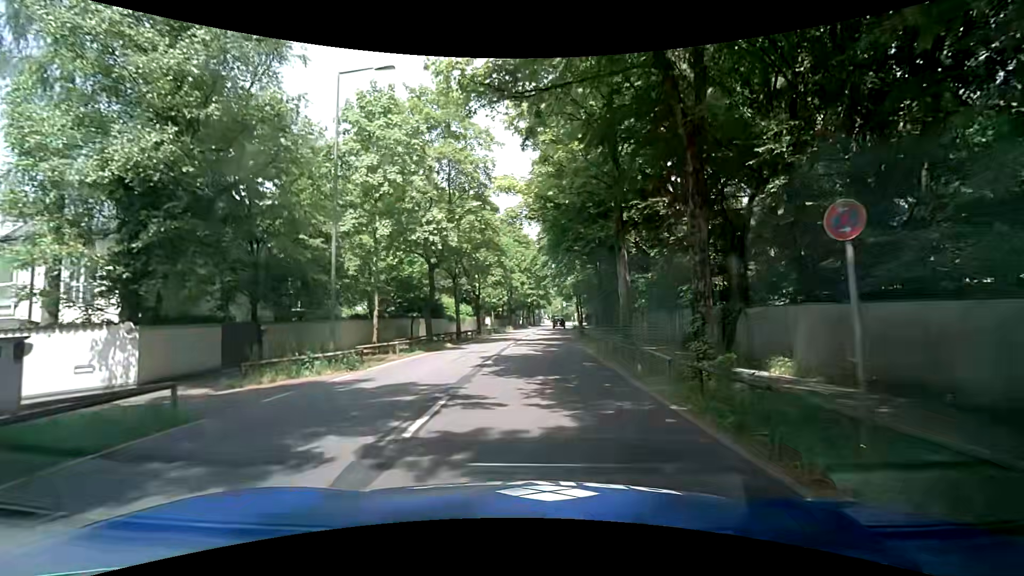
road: secondary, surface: asphalt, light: Day
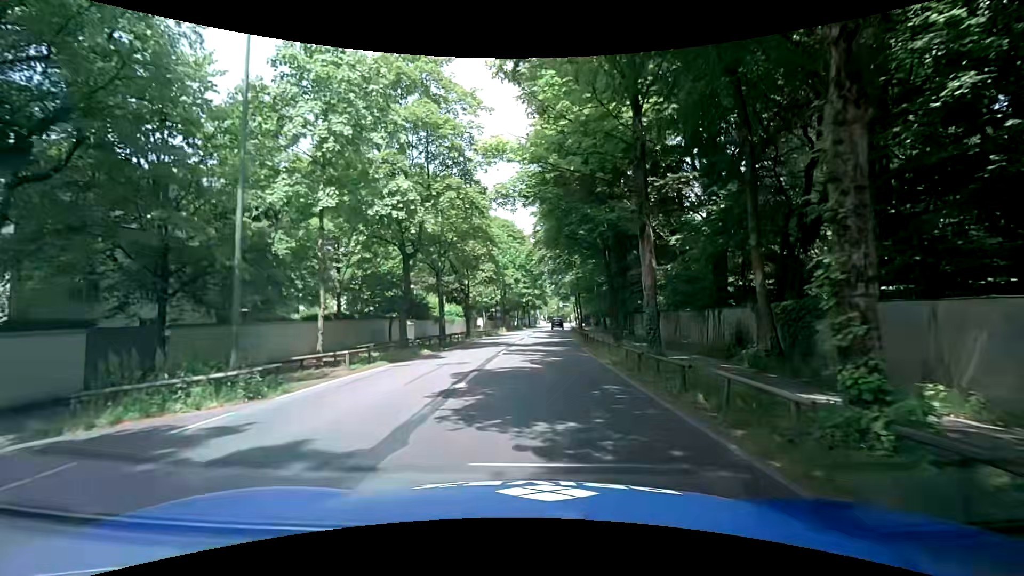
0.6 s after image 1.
(+0.1, +5.3) m; 0°
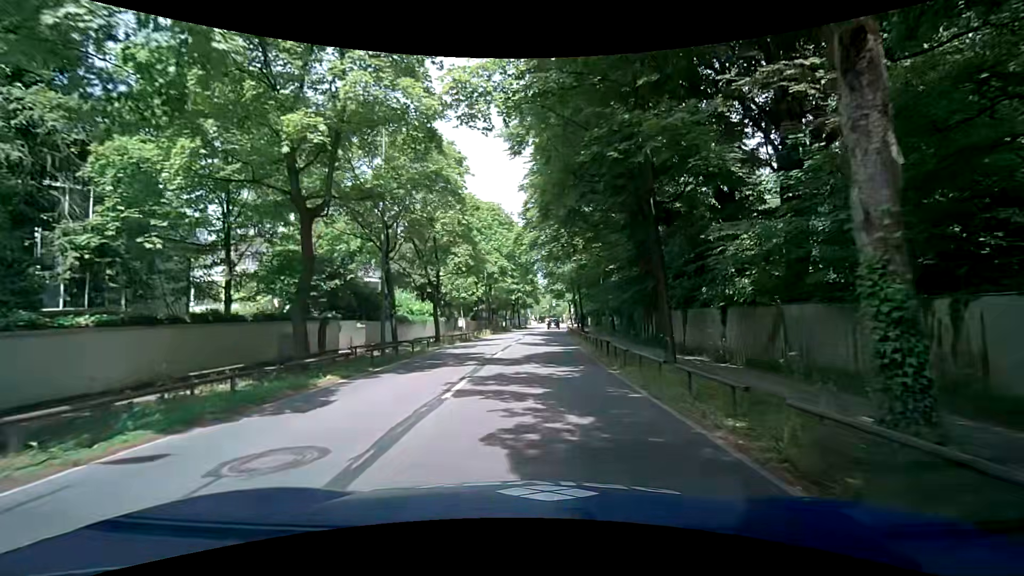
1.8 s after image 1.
(+0.3, +10.8) m; +2°
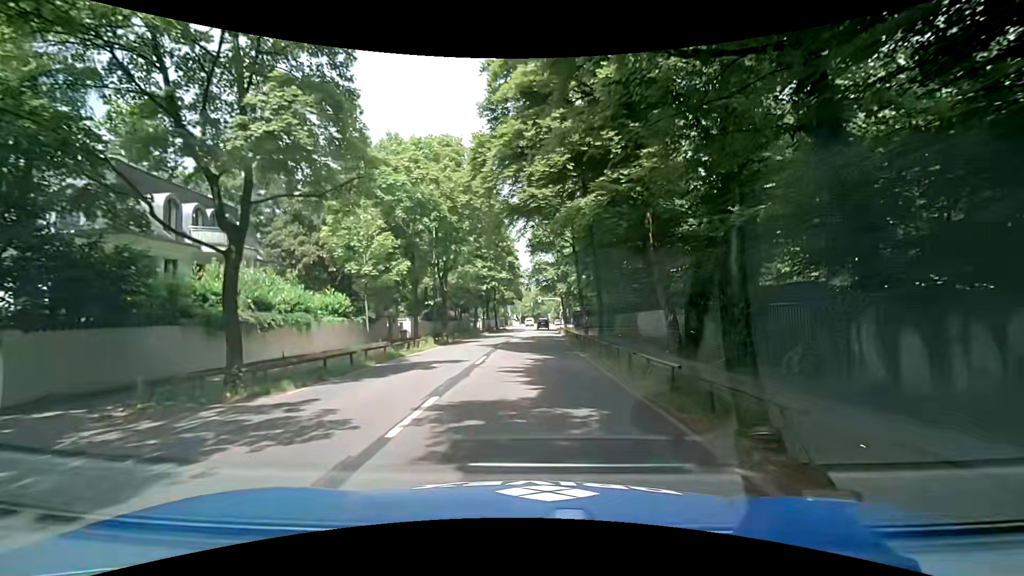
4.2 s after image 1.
(+0.4, +21.9) m; +2°
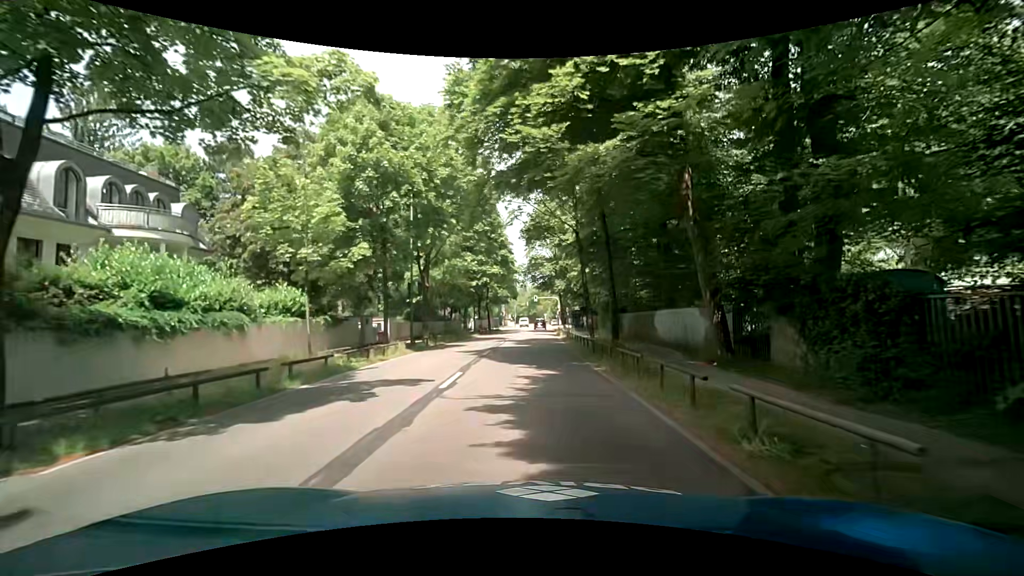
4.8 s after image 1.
(+0.1, +5.4) m; +1°
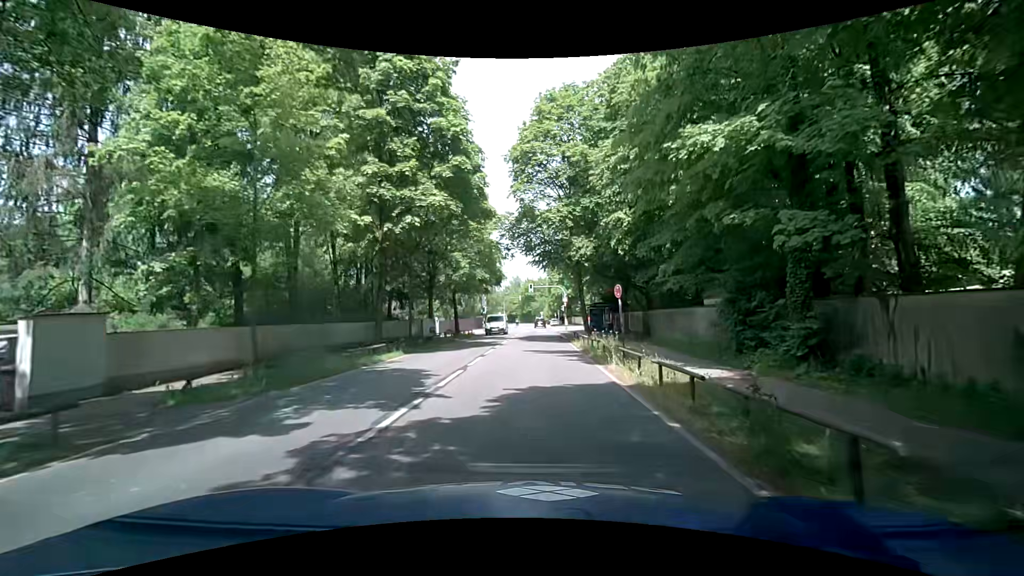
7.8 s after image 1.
(+0.5, +28.0) m; 0°
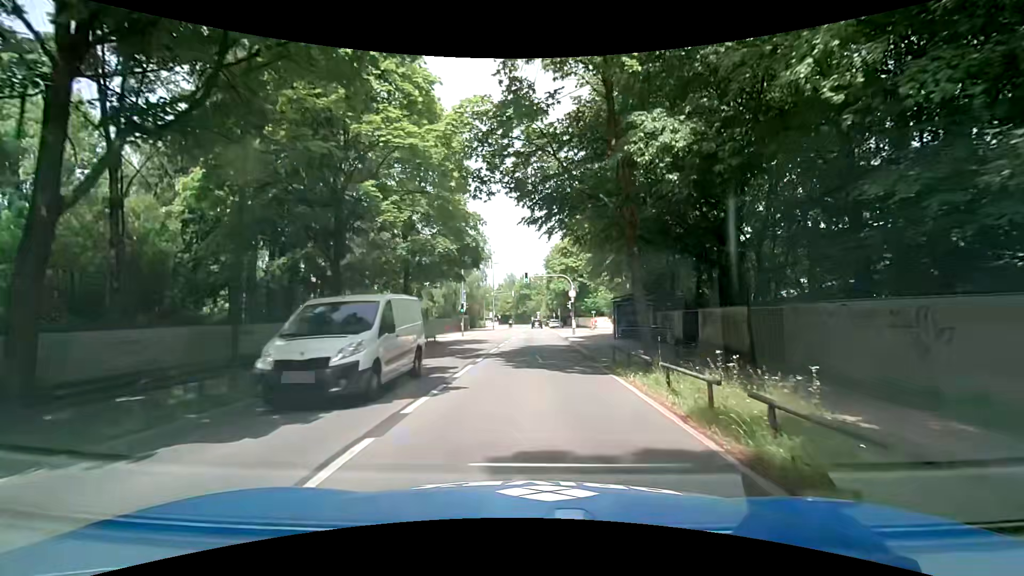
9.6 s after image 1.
(+0.1, +16.5) m; +1°
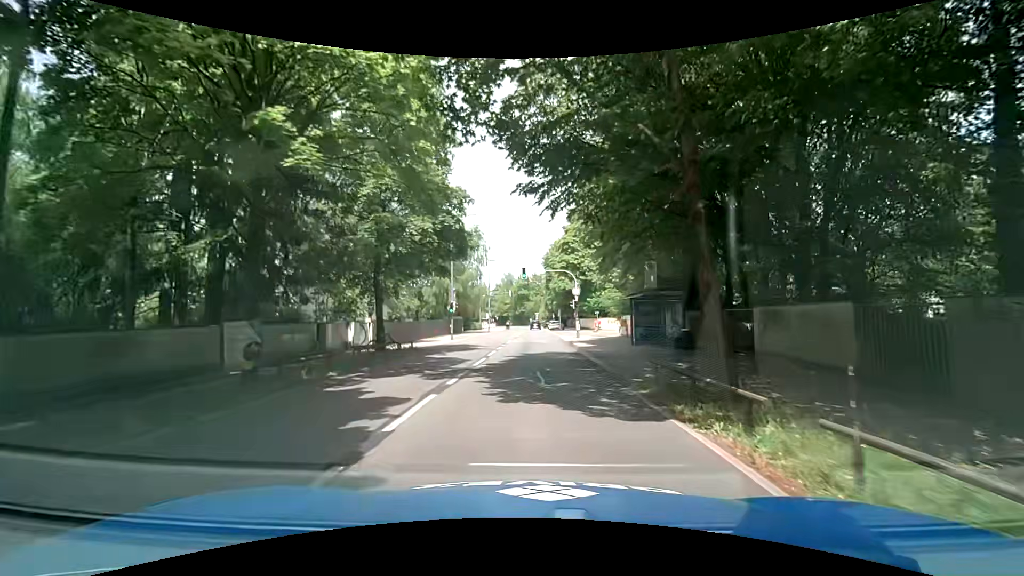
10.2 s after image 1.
(0.0, +5.5) m; 0°
(0, +10) (0, +20) (0, +30) (+1, +40) (+1, +50) (+1, +60) (+1, +70) (+1, +80) (+1, +90) (+1, +100) m
